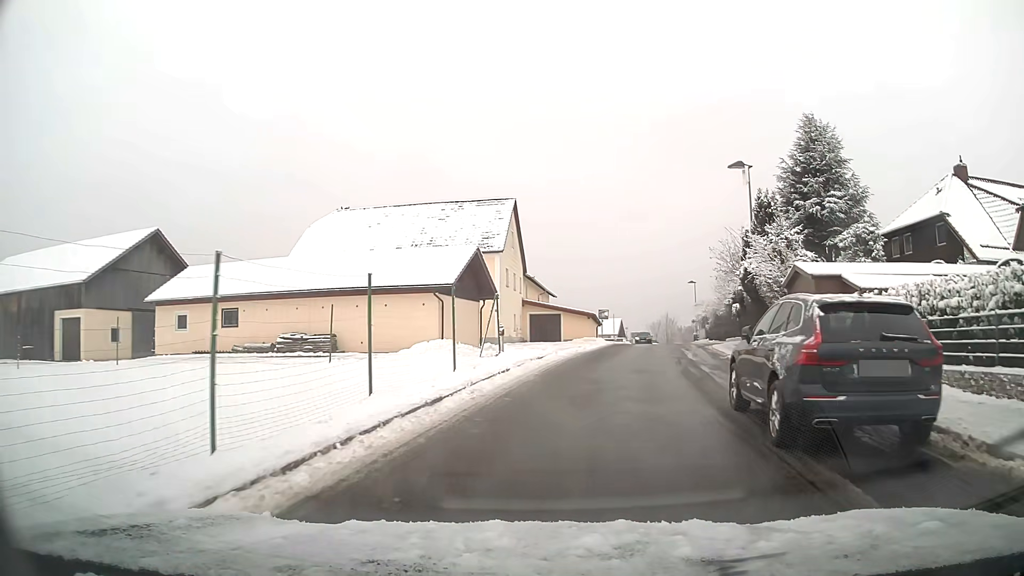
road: unclassified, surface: asphalt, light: Day
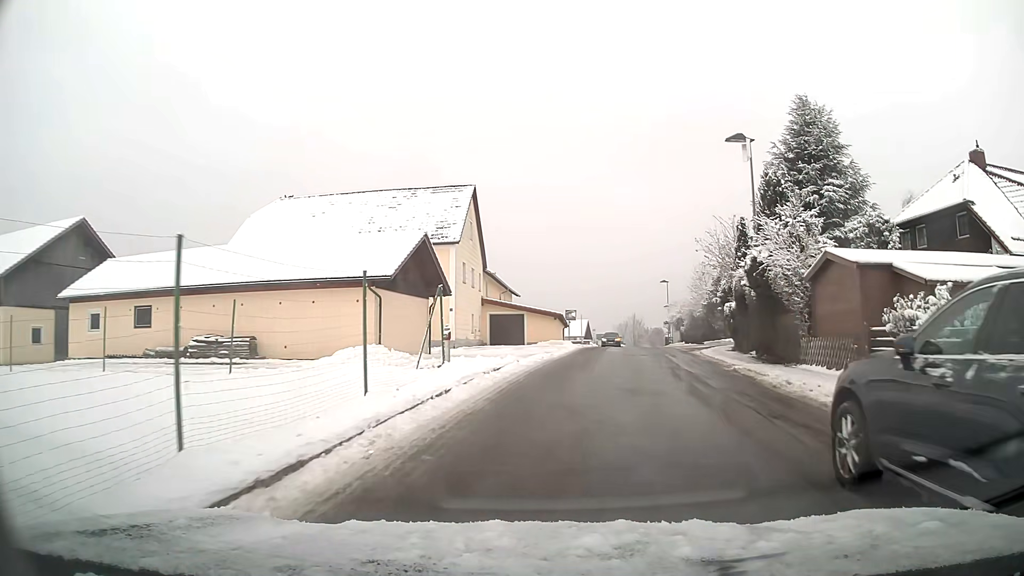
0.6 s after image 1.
(+0.1, +5.0) m; +3°
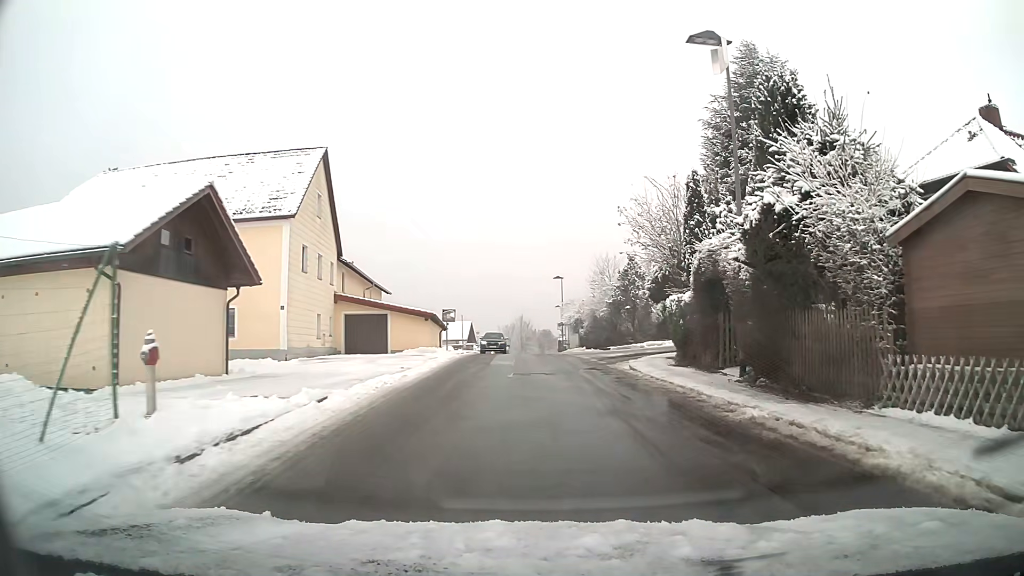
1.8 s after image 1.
(+0.8, +9.7) m; +9°
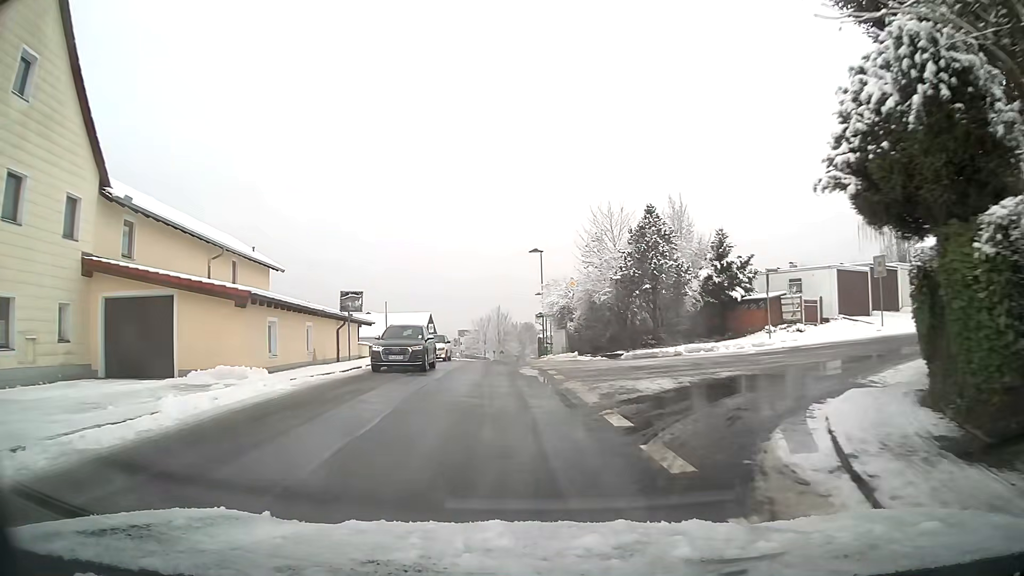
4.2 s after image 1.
(+0.7, +19.9) m; 0°
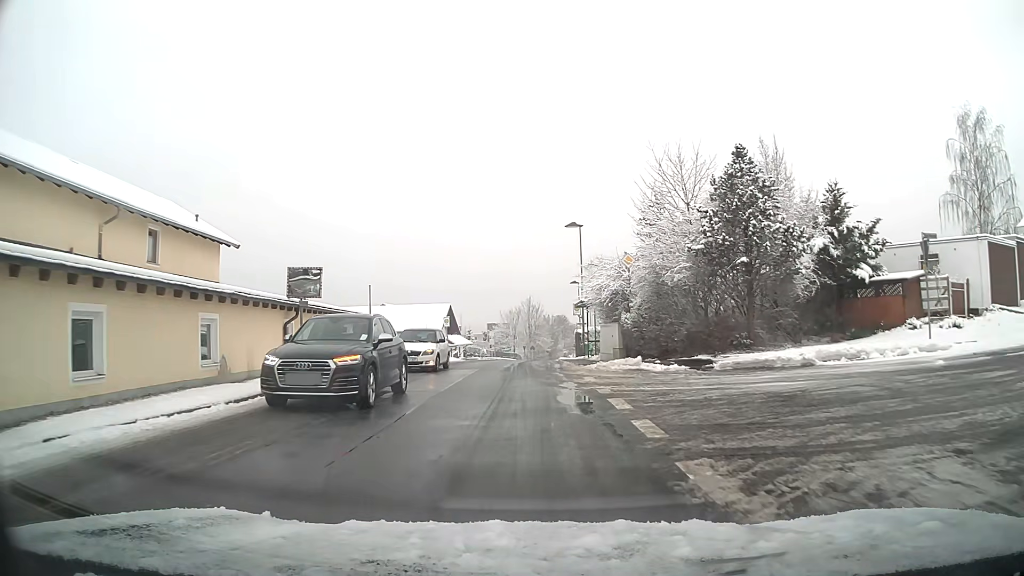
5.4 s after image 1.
(-0.2, +10.1) m; -2°
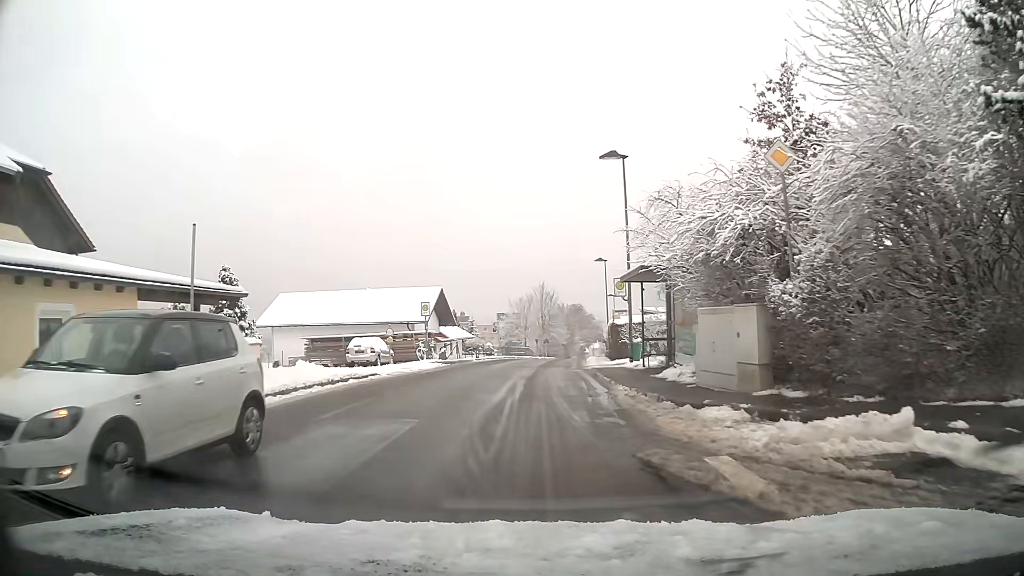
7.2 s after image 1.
(-0.2, +15.1) m; -1°
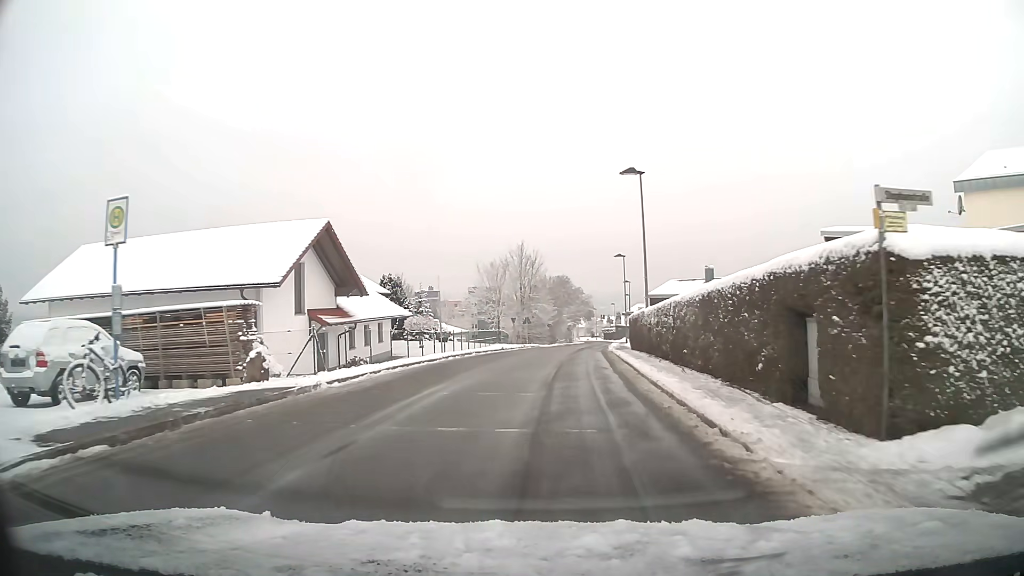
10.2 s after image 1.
(+0.2, +26.4) m; +2°
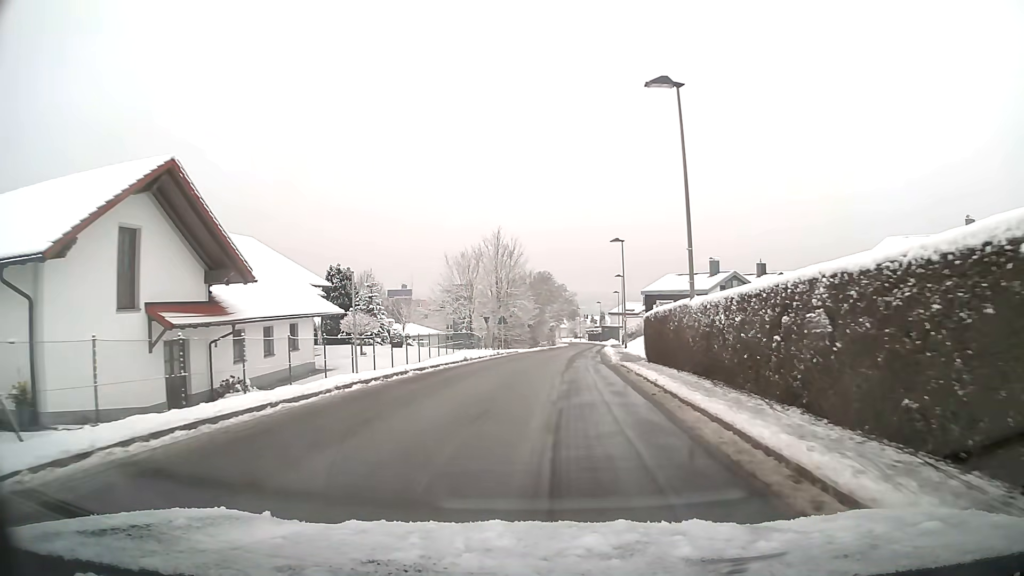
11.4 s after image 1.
(+0.2, +11.8) m; +2°
